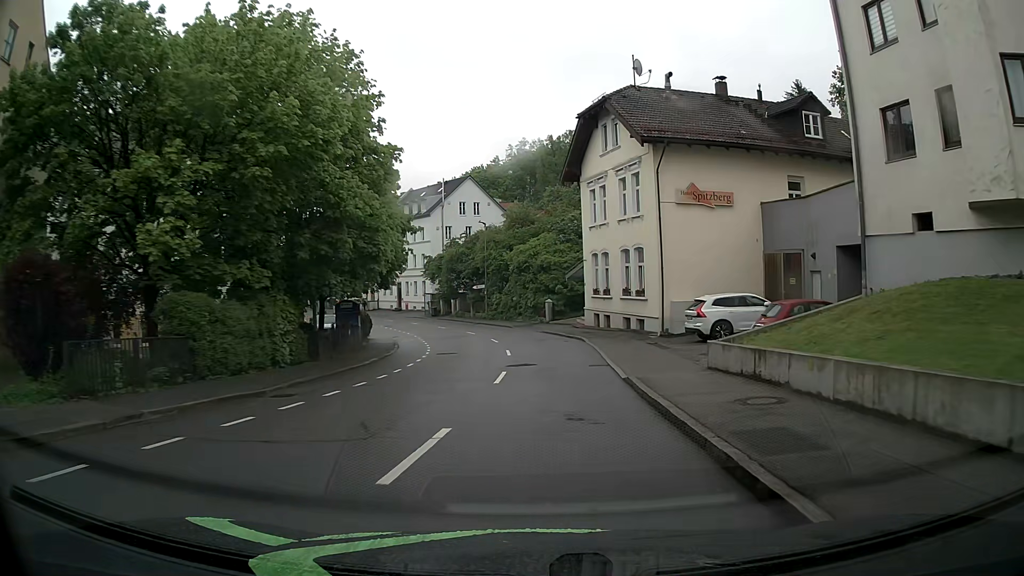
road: tertiary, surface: asphalt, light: Day
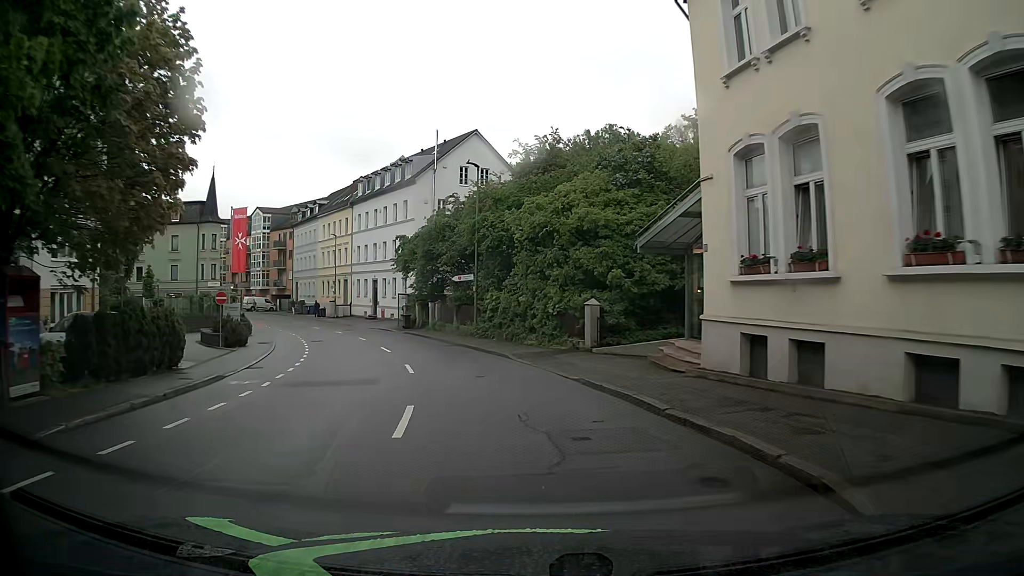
(+0.2, +24.6) m; -3°
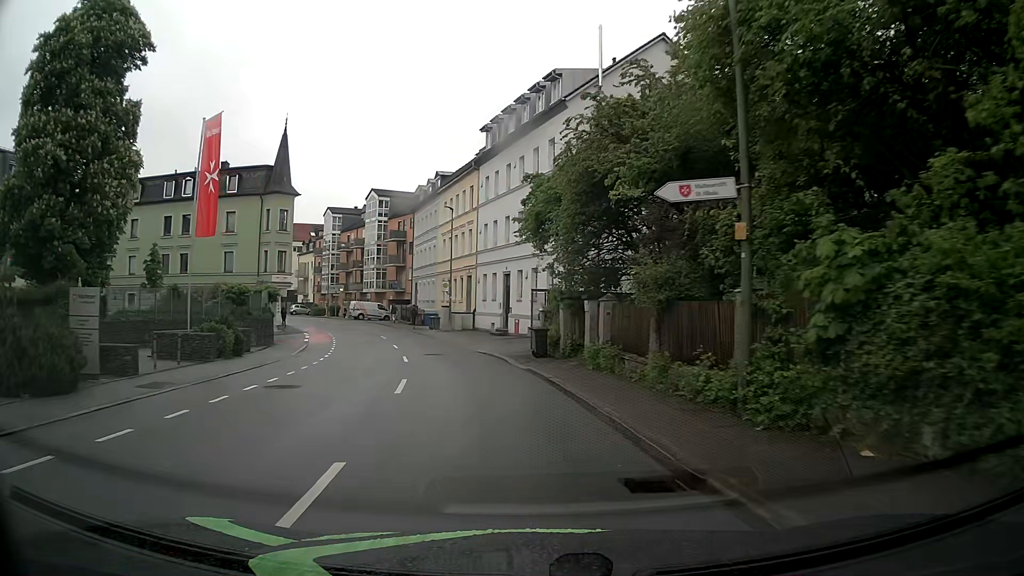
(-2.5, +22.5) m; -14°
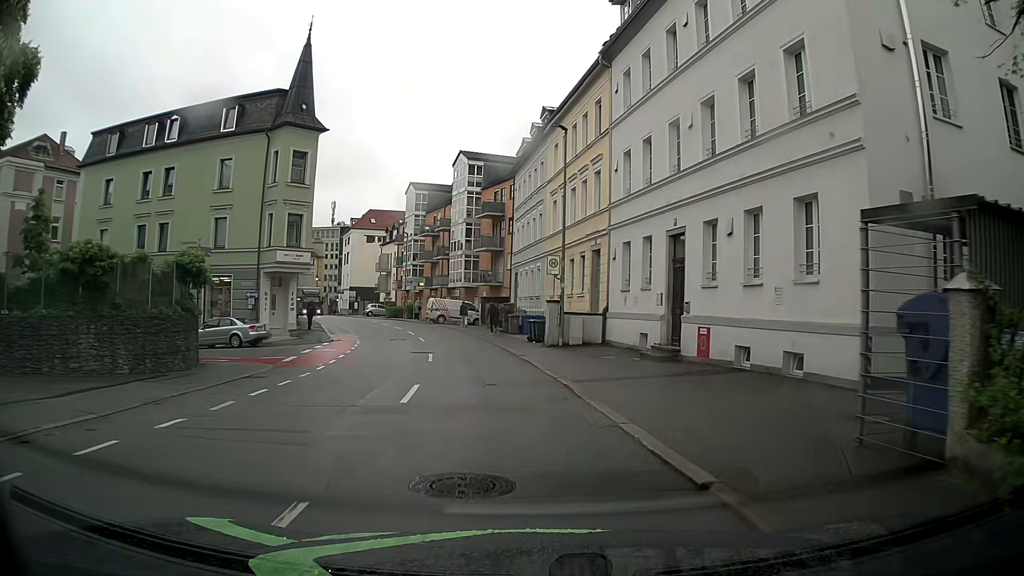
(-2.0, +19.5) m; -11°
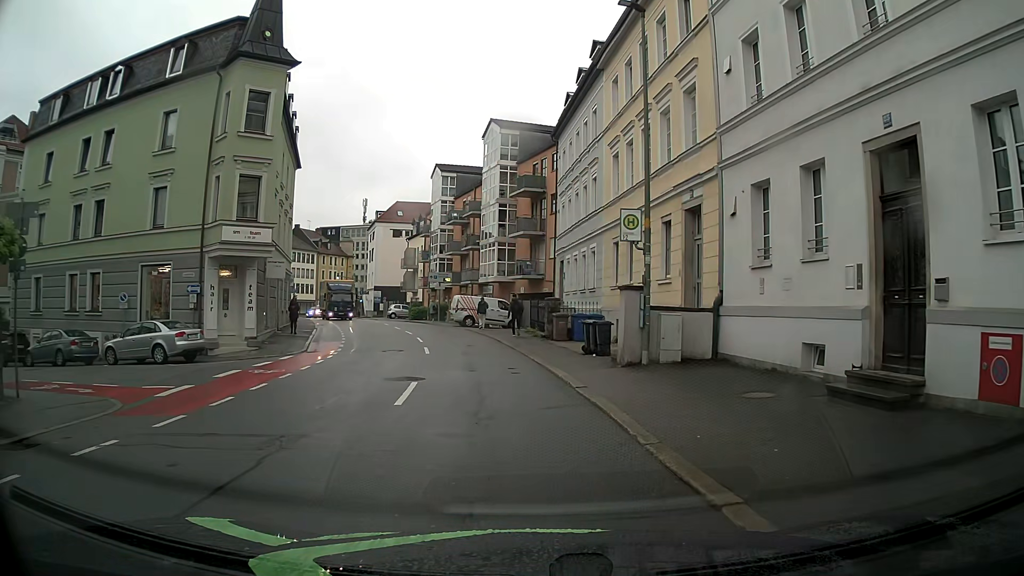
(-0.2, +9.9) m; -3°
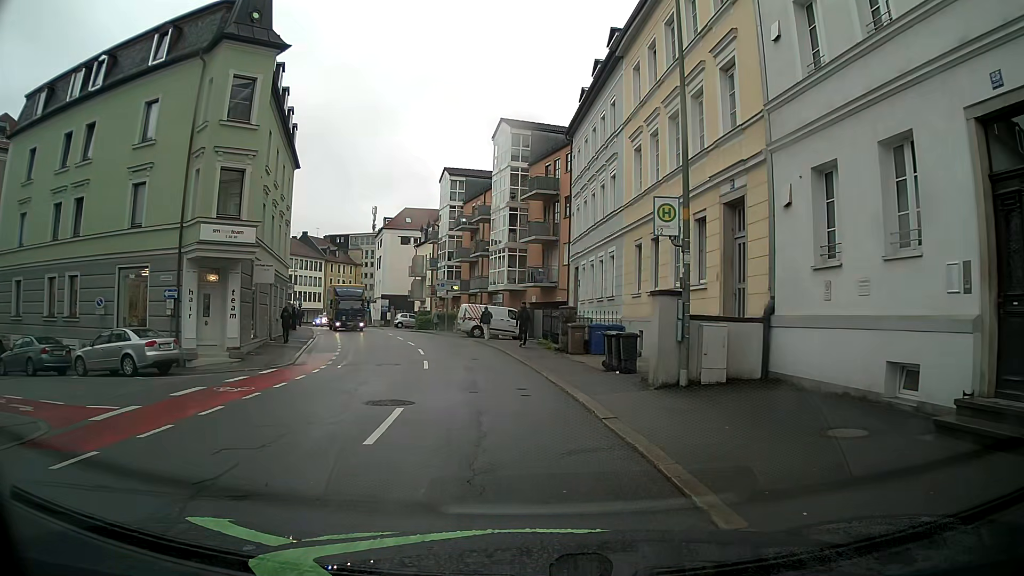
(0.0, +2.5) m; 0°
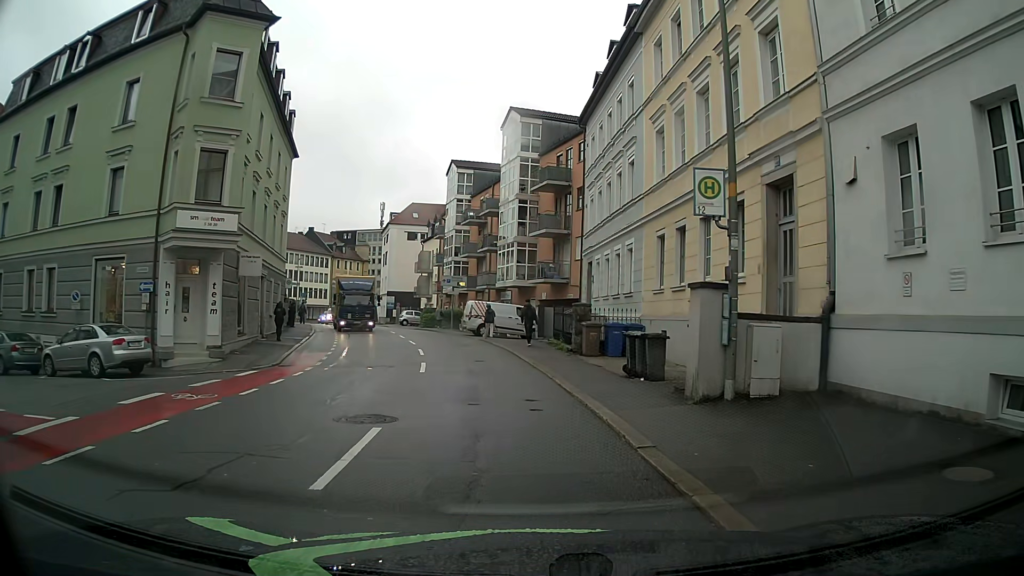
(-0.1, +2.1) m; -1°
